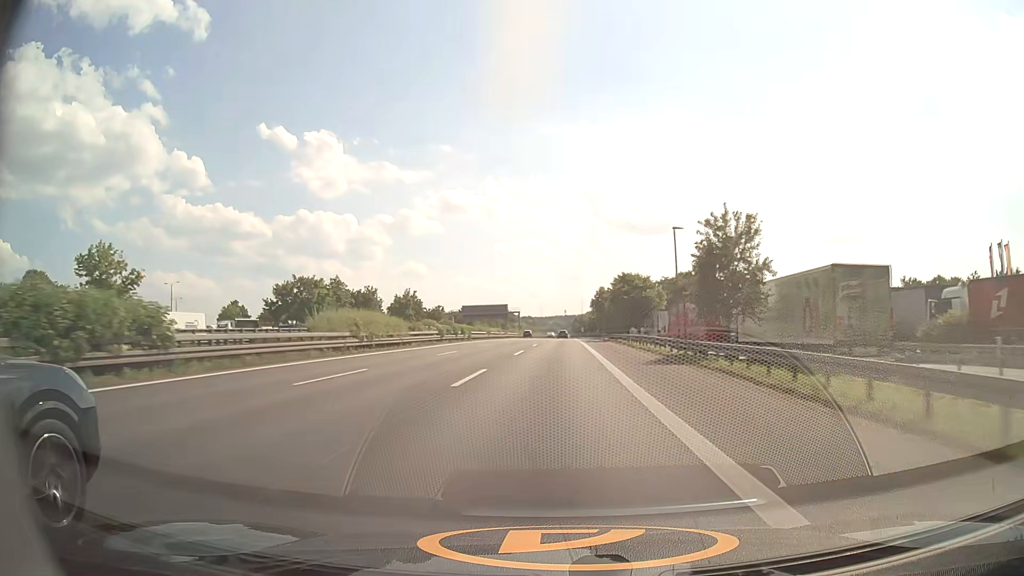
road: motorway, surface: asphalt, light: Day
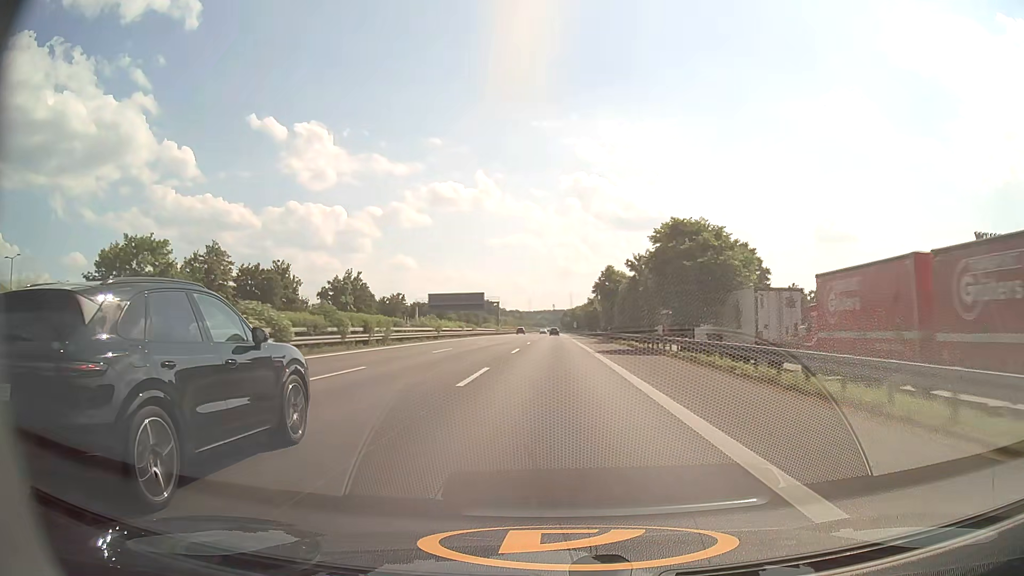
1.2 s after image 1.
(+0.3, +36.3) m; +1°
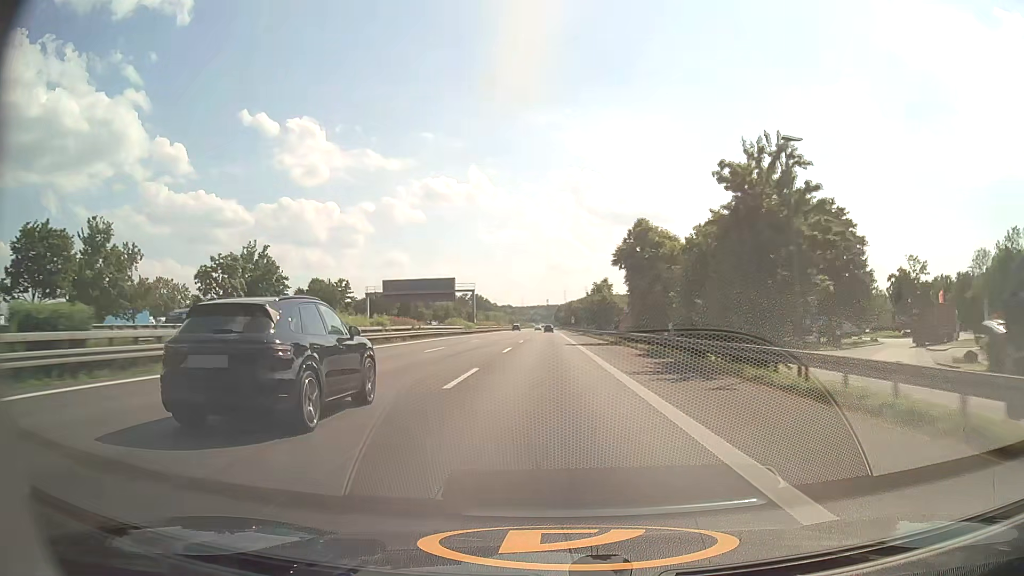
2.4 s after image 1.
(+0.3, +36.4) m; 0°
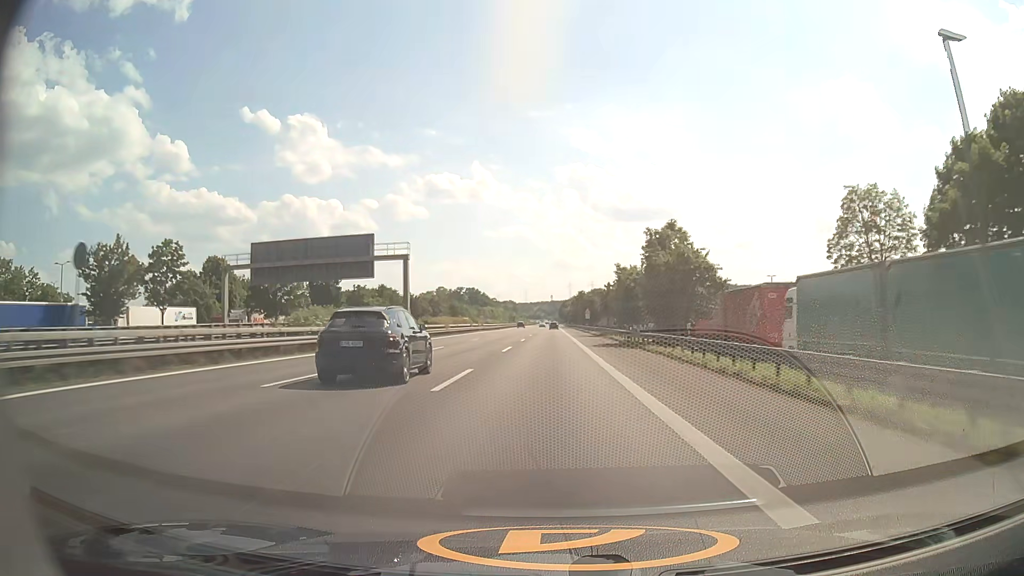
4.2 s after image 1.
(+0.1, +54.3) m; 0°
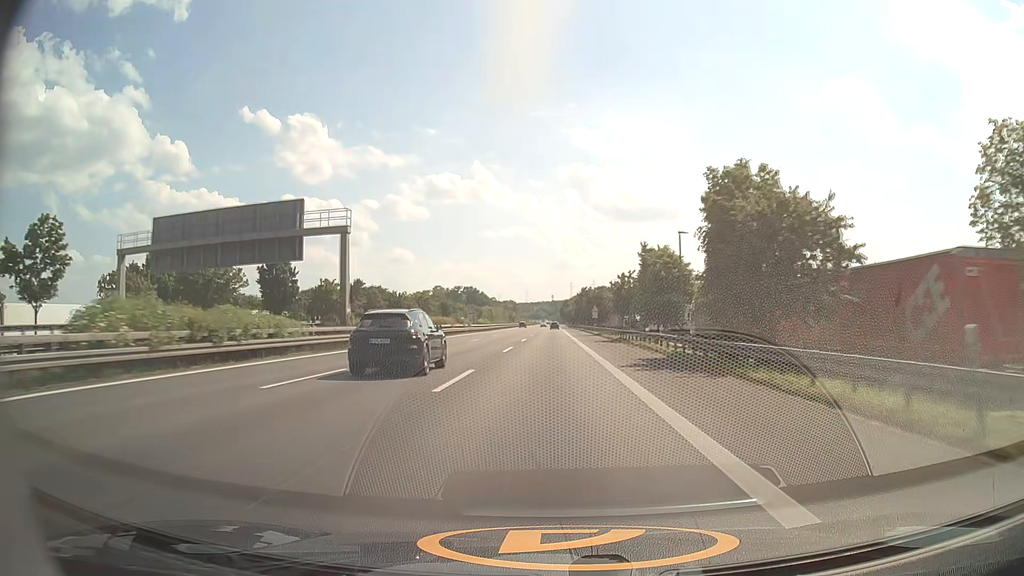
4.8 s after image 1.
(-0.1, +18.1) m; -1°
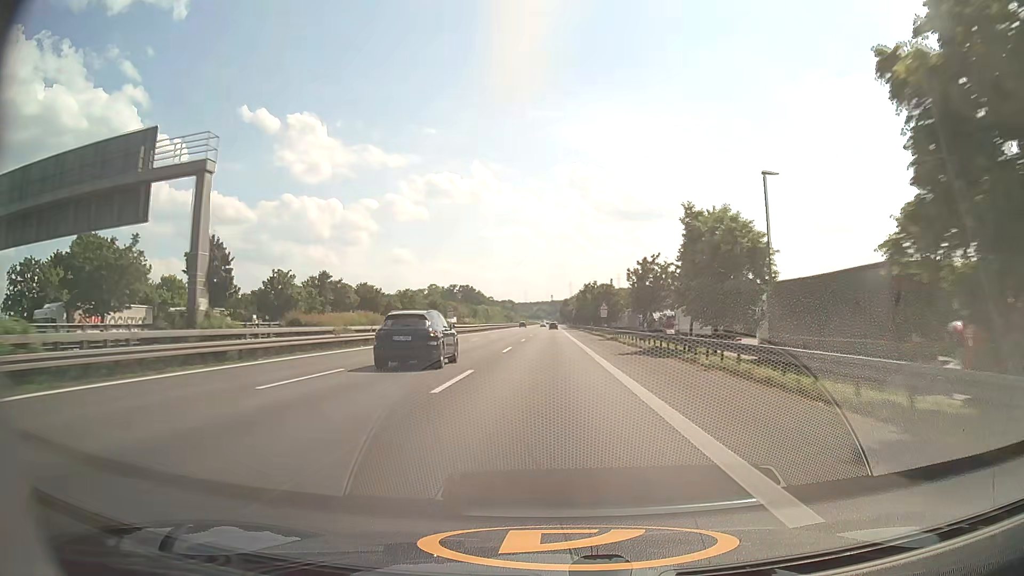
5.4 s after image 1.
(0.0, +18.1) m; 0°
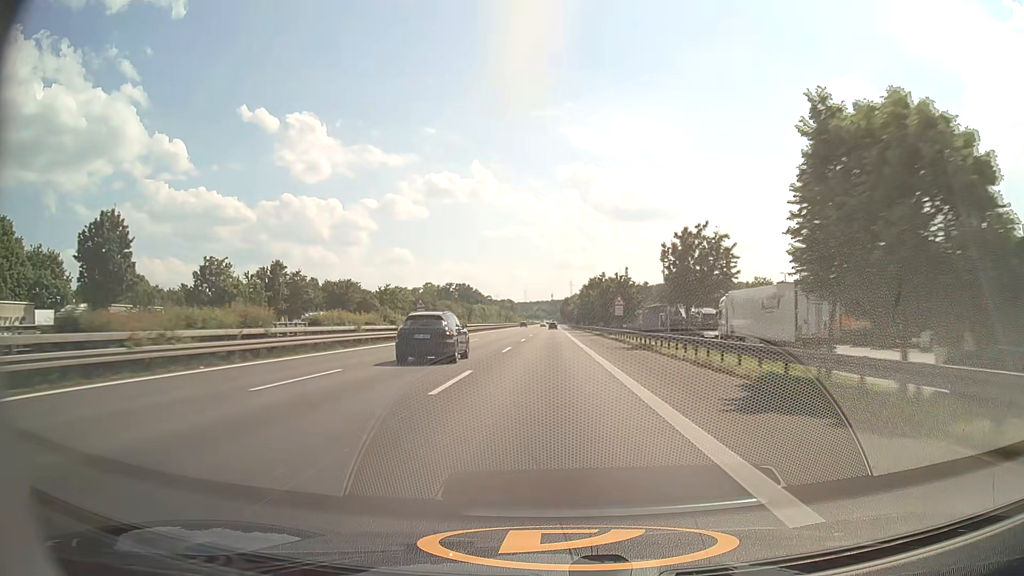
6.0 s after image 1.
(0.0, +18.2) m; 0°
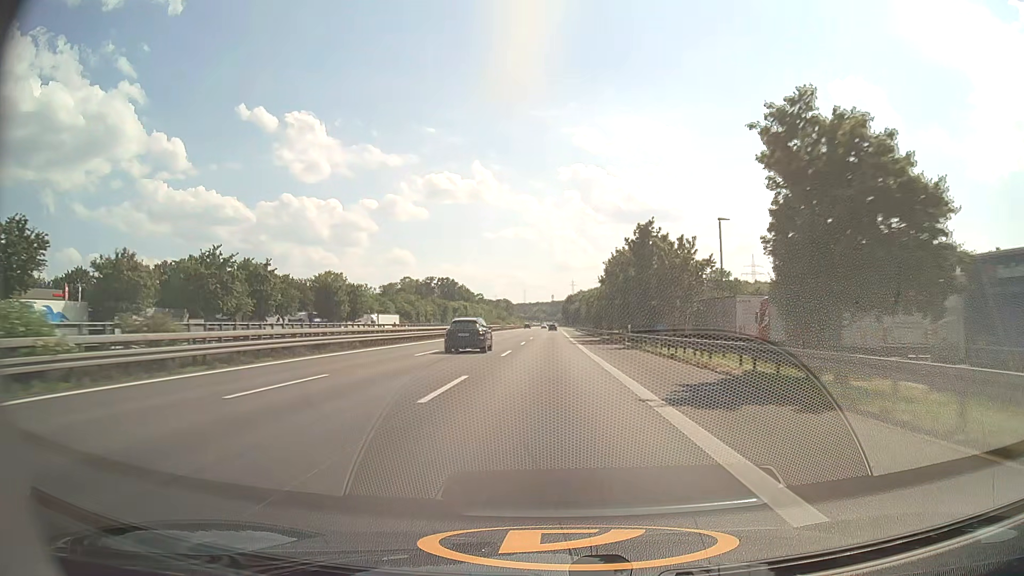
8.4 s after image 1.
(-0.2, +73.0) m; 0°
(0, +10) (0, +20) (0, +30) (0, +40) (0, +50) (0, +60) (0, +70) (0, +80) (0, +90) (0, +100) m
